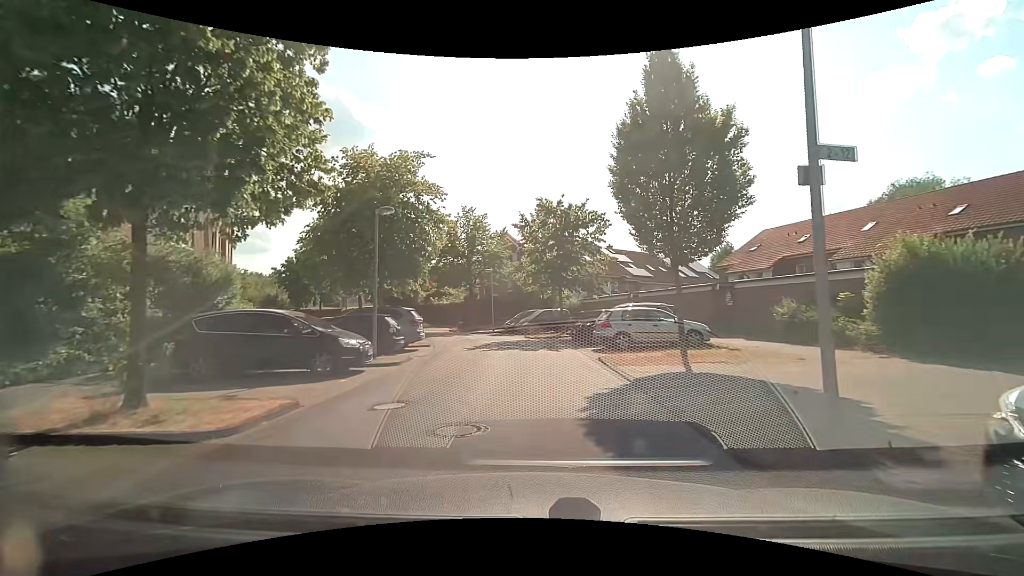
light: Day
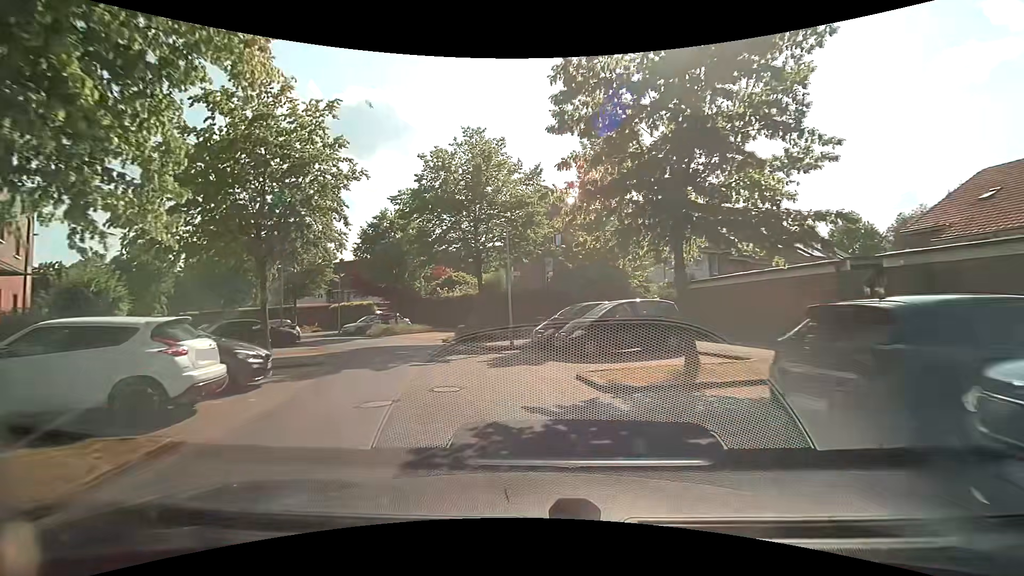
(-0.1, +18.9) m; -5°
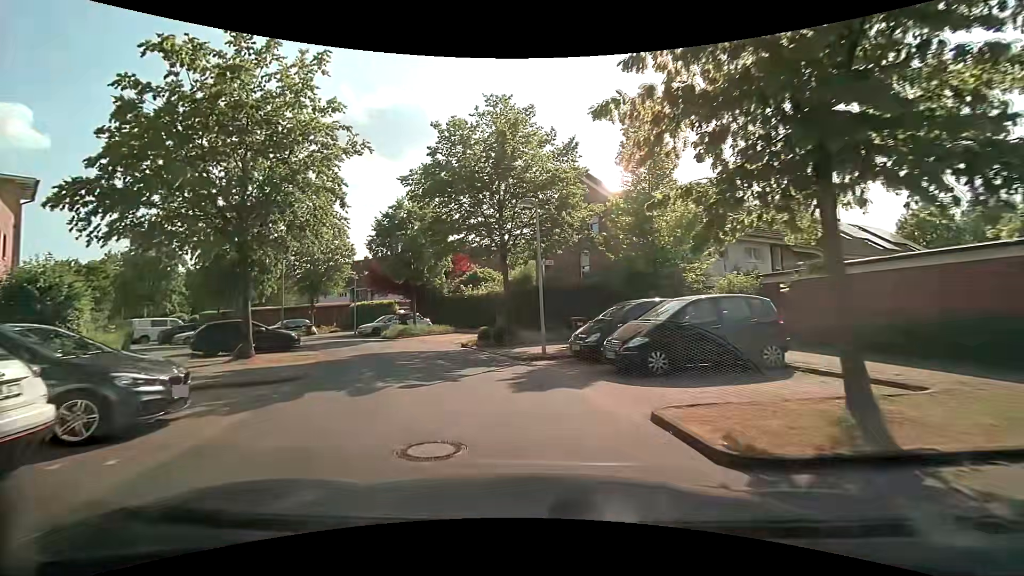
(0.0, +3.9) m; -3°
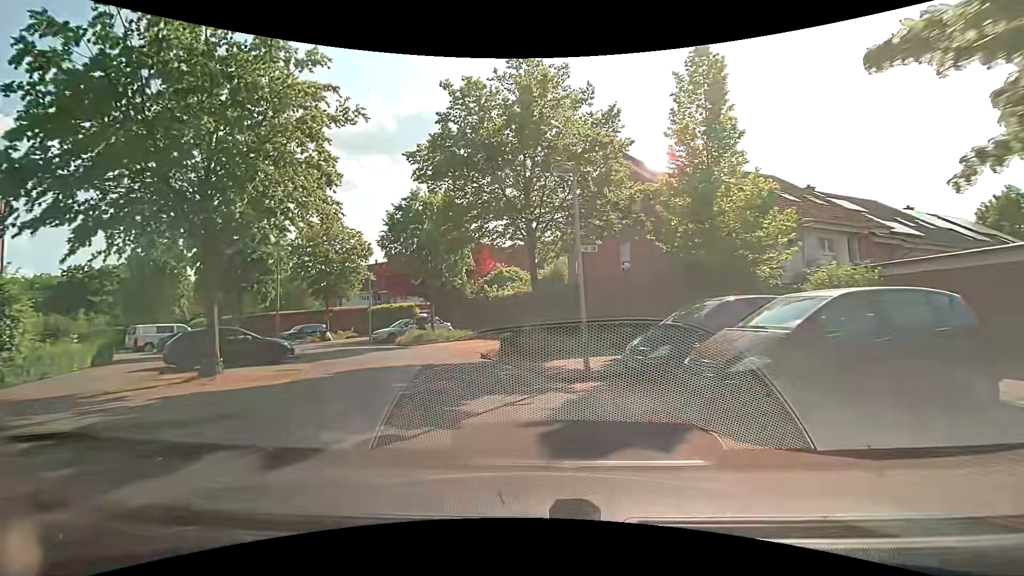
(-0.1, +3.8) m; -4°
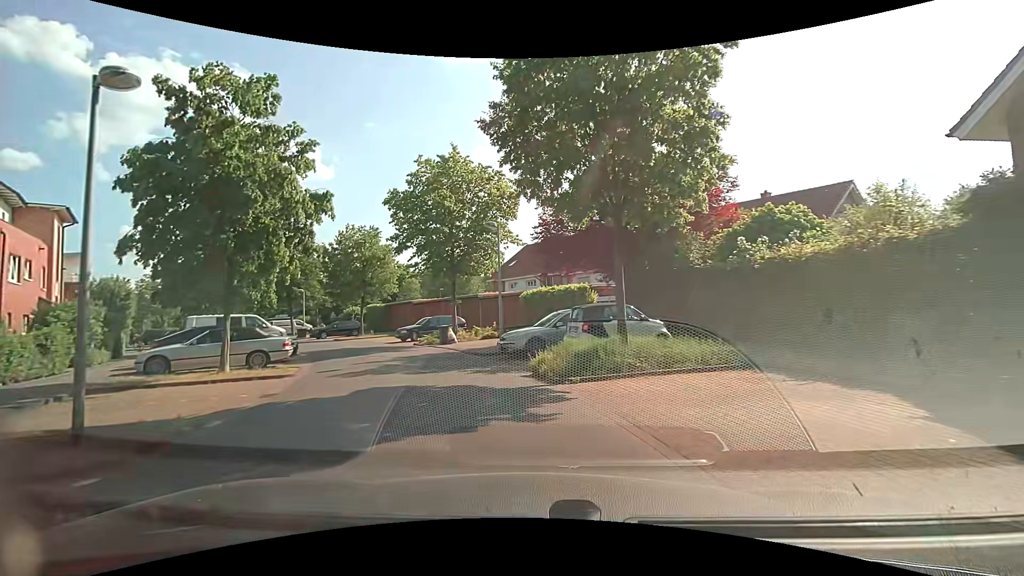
(-2.9, +17.6) m; -21°
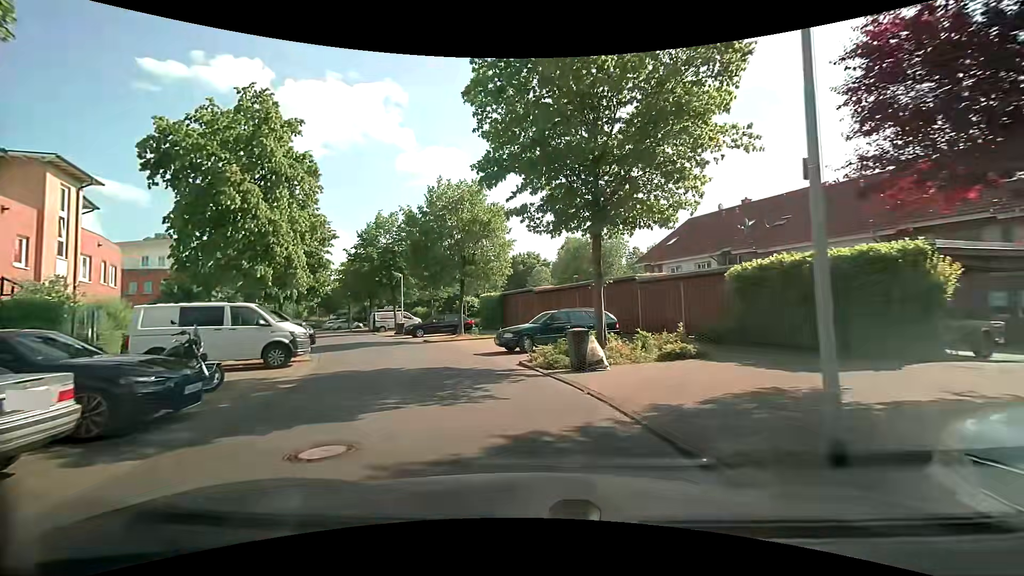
(-1.7, +13.5) m; -15°
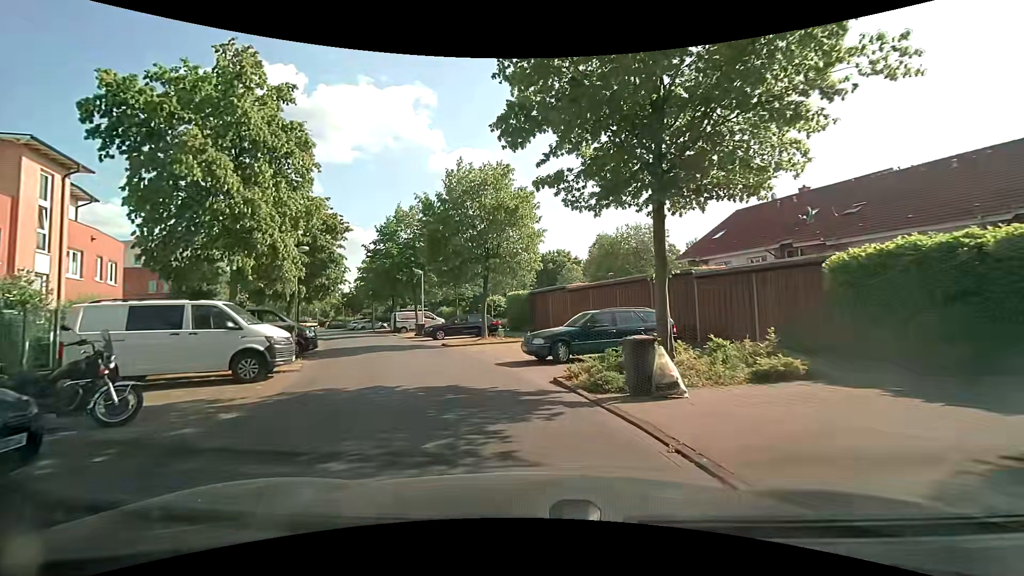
(-0.1, +3.3) m; -3°
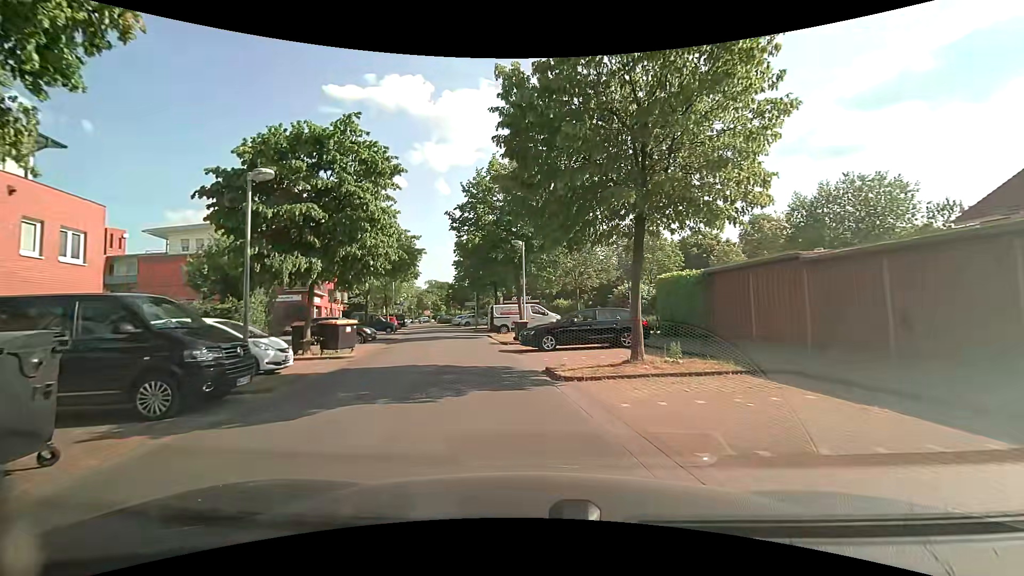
(-1.6, +13.0) m; -14°
